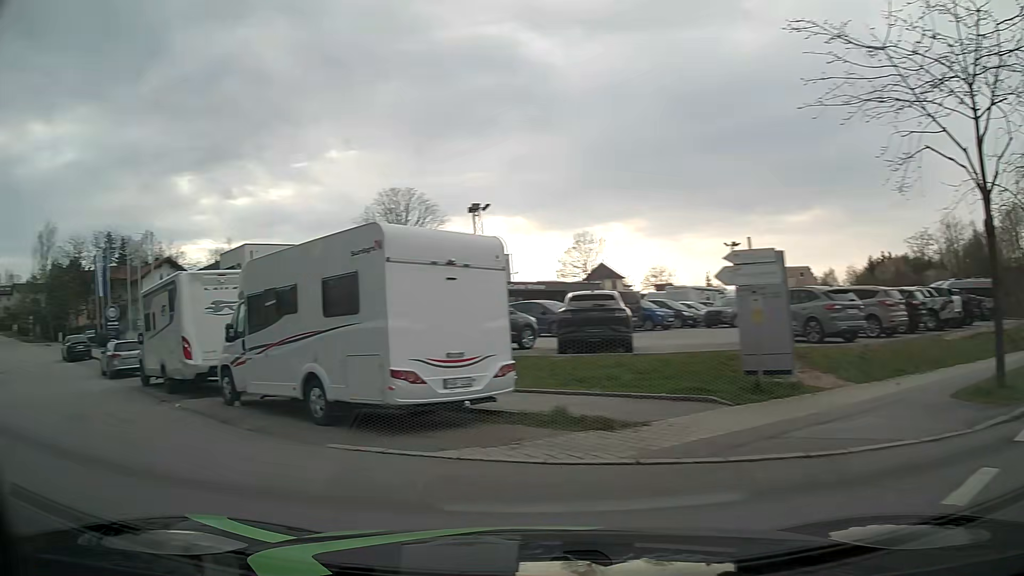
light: Day
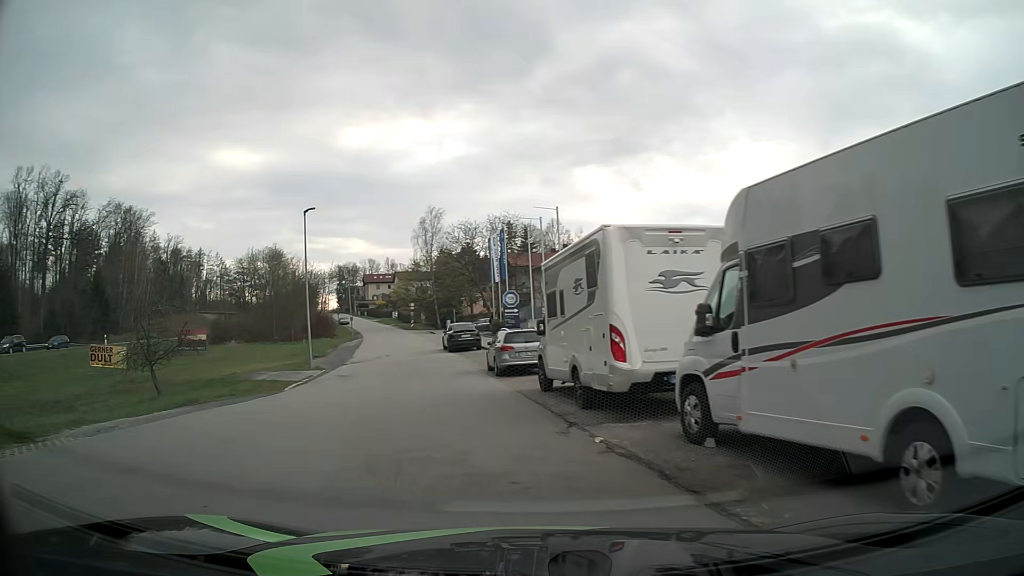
(-2.3, +5.4) m; -38°
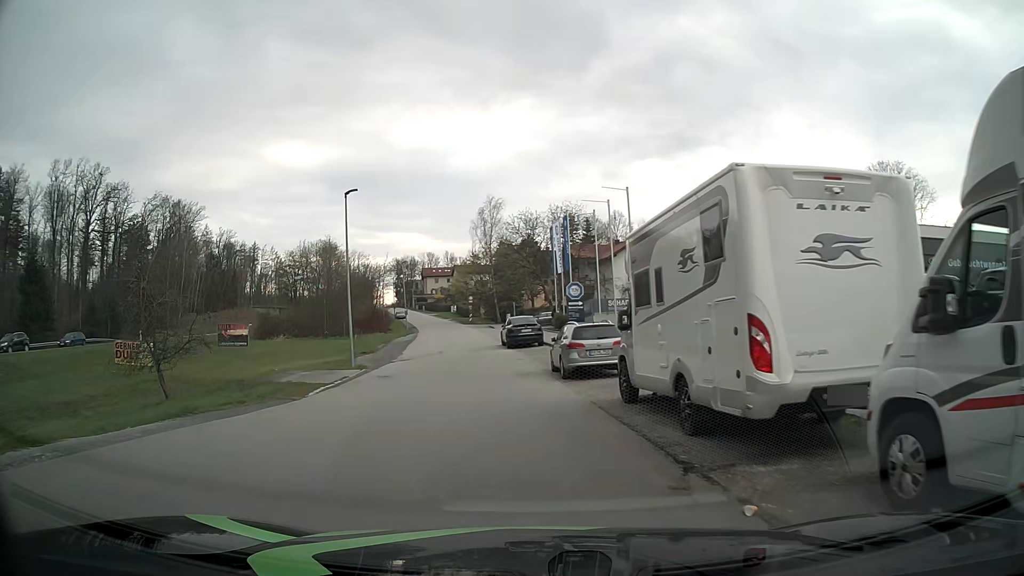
(-0.1, +3.6) m; -5°
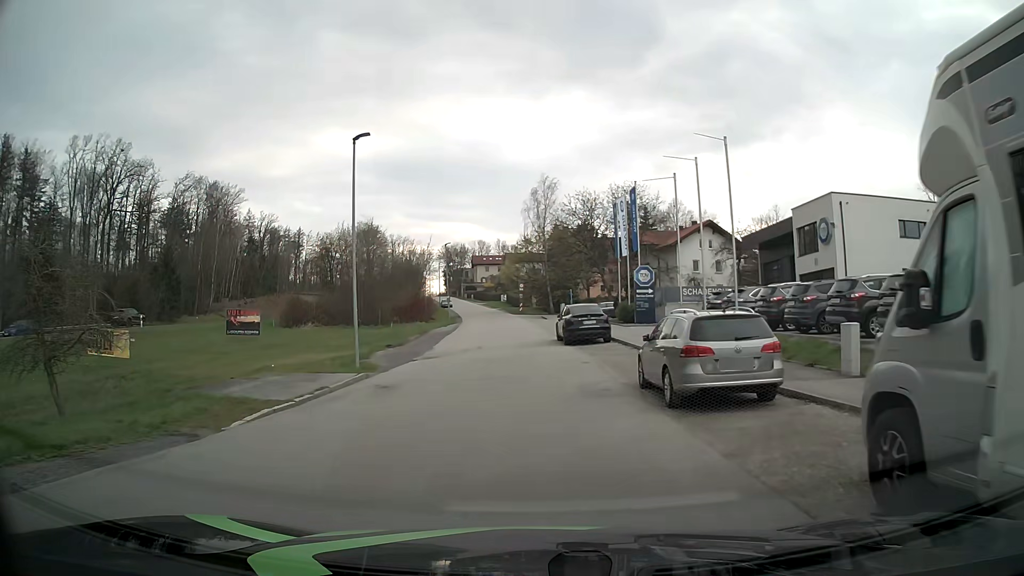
(-0.4, +7.8) m; -5°
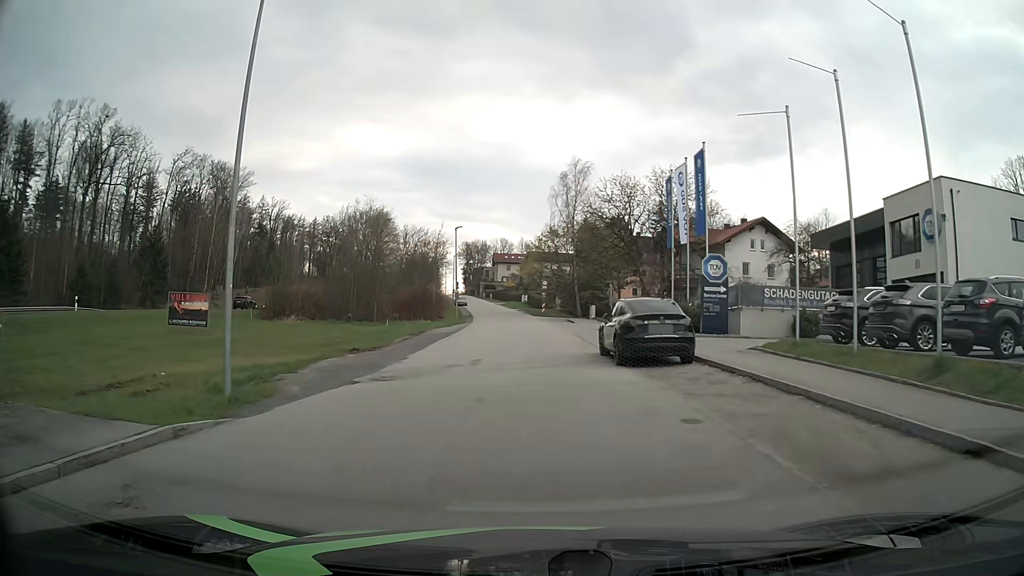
(-0.1, +11.1) m; -1°
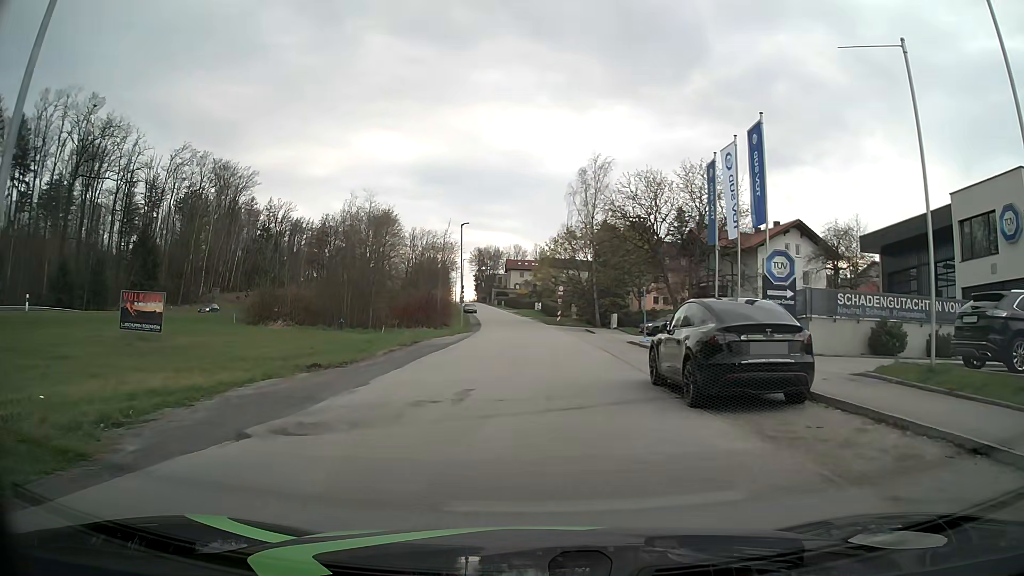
(-0.1, +6.3) m; -2°
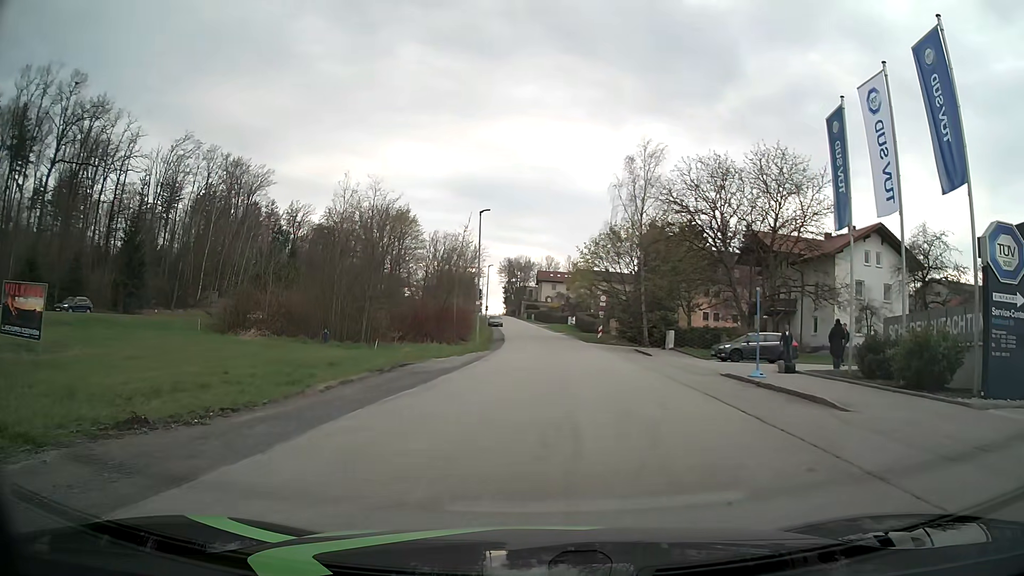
(-0.2, +10.9) m; -3°
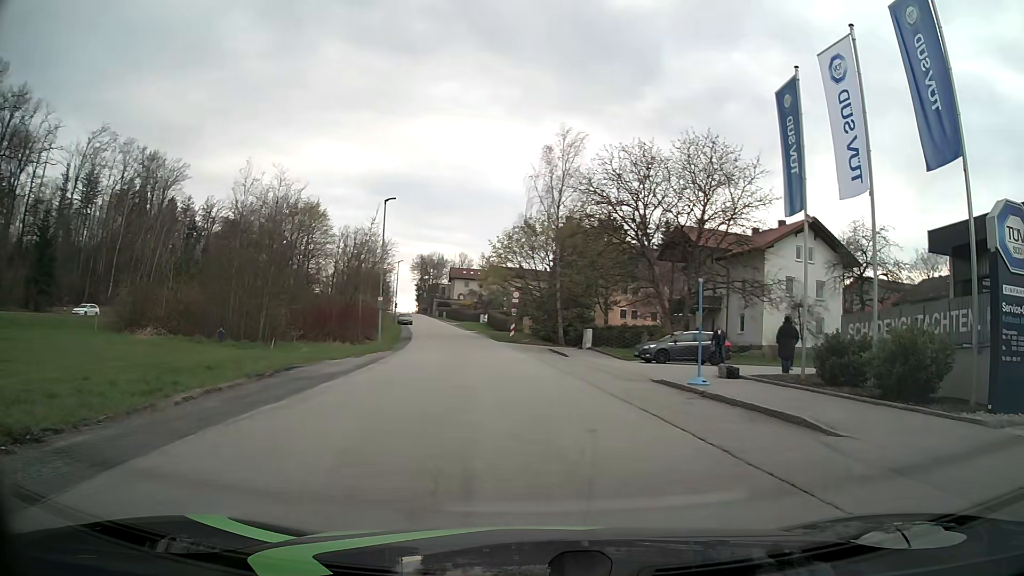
(+0.1, +2.9) m; +10°
